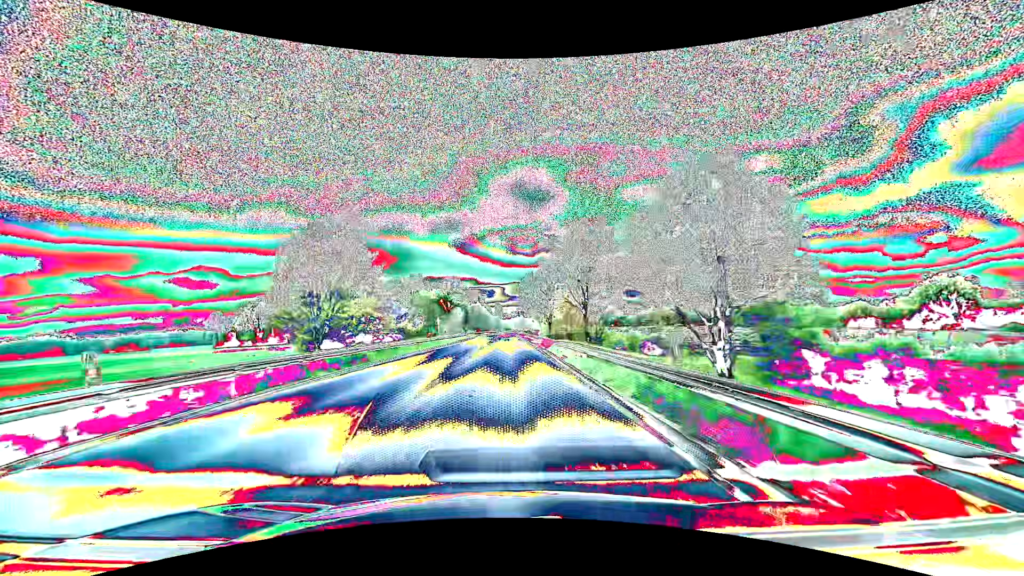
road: primary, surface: asphalt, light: Day
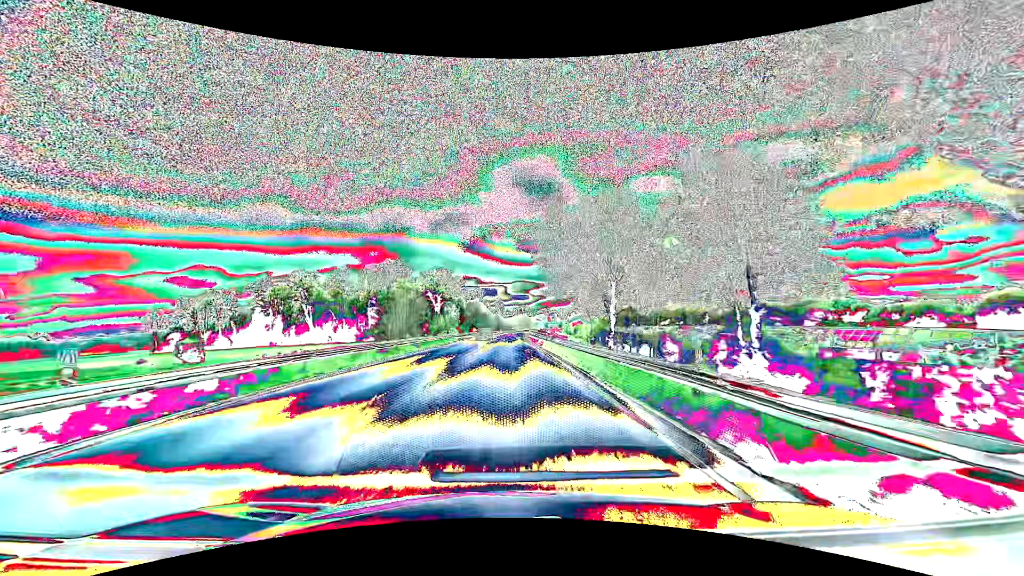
(0.0, +47.5) m; 0°
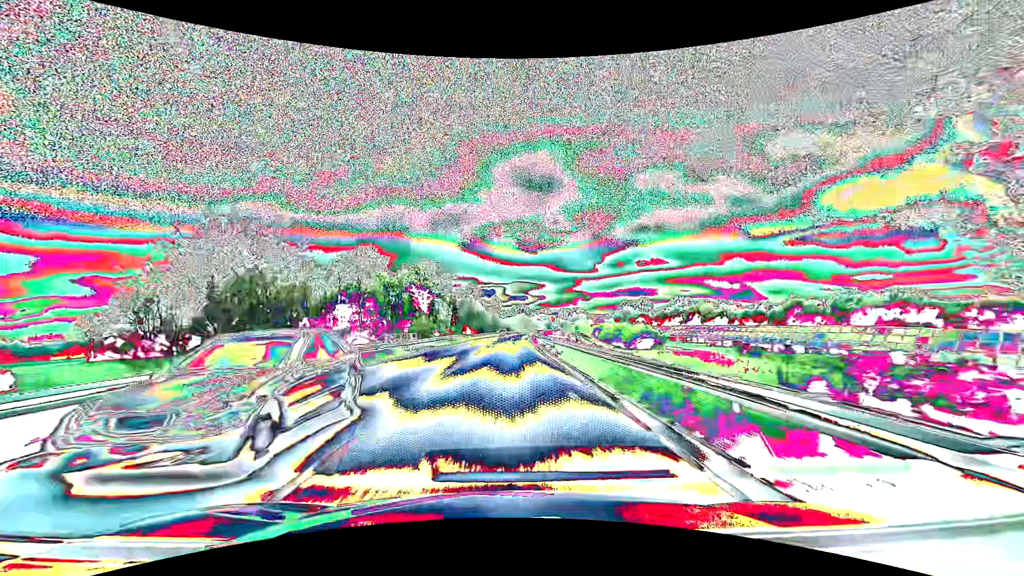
(0.0, +31.7) m; 0°
